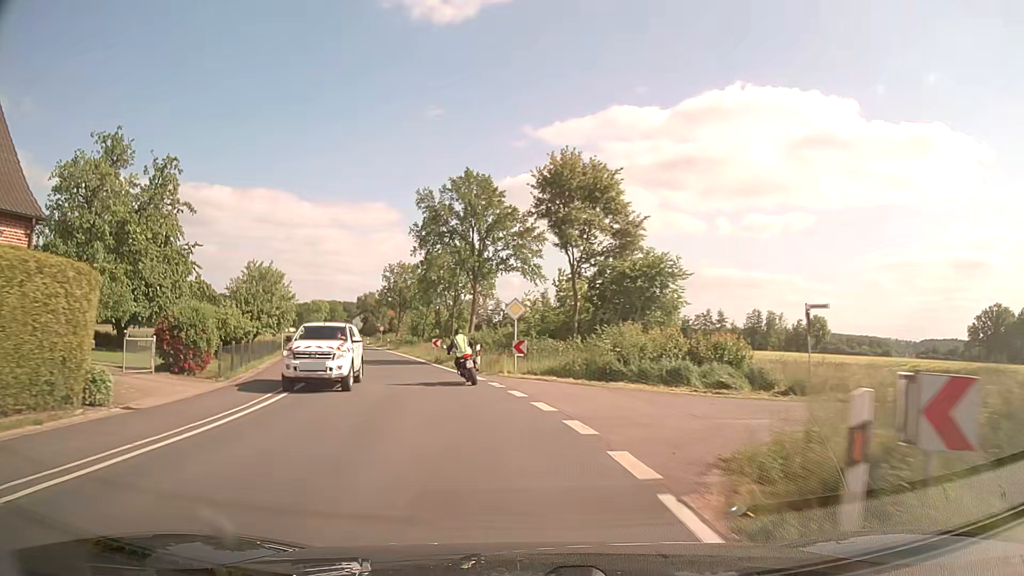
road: secondary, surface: asphalt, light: Day
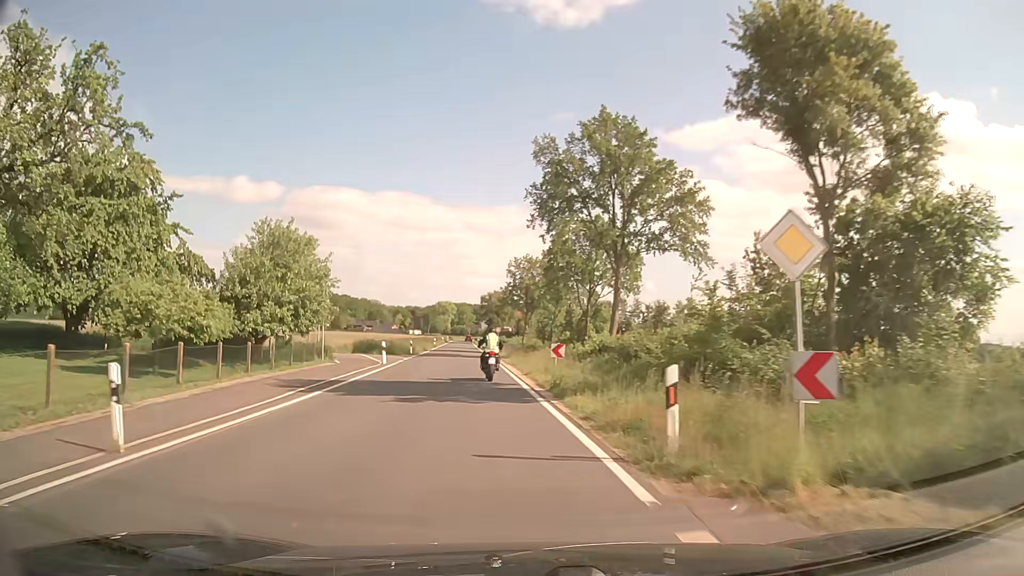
(-1.7, +18.3) m; -11°
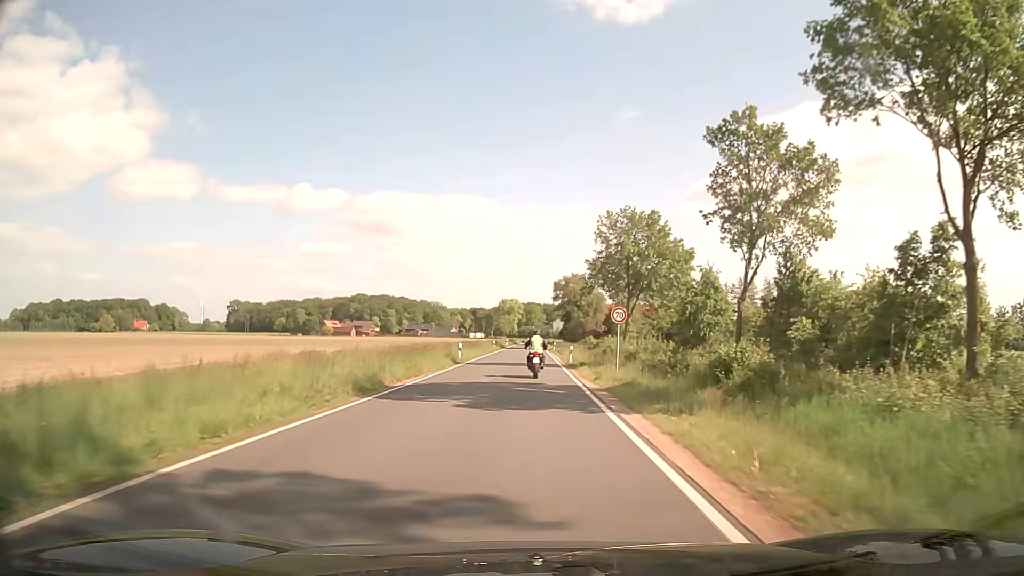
(-4.7, +48.8) m; -7°
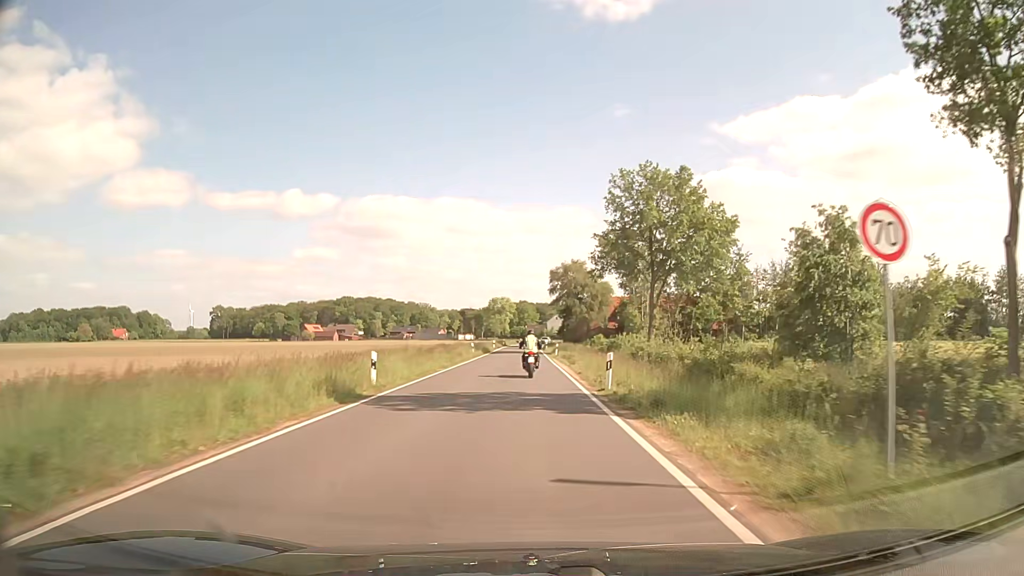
(+0.1, +20.9) m; 0°
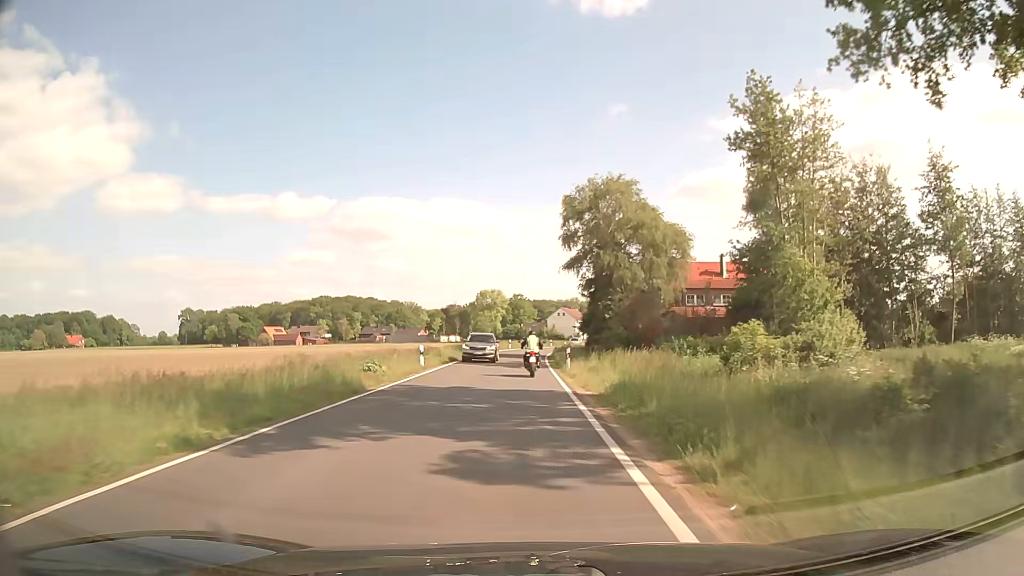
(+0.5, +52.8) m; 0°
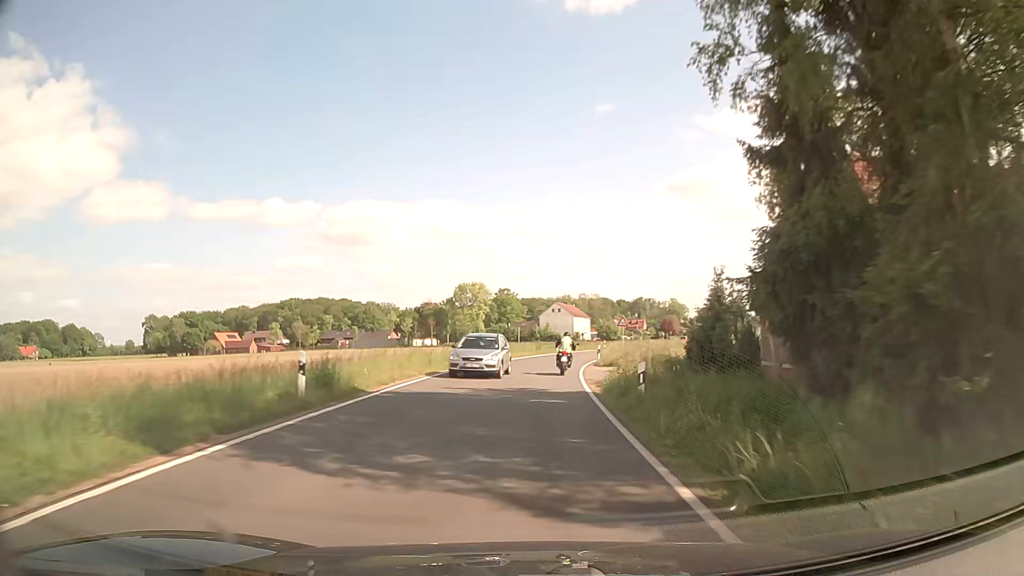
(-0.3, +41.2) m; +1°
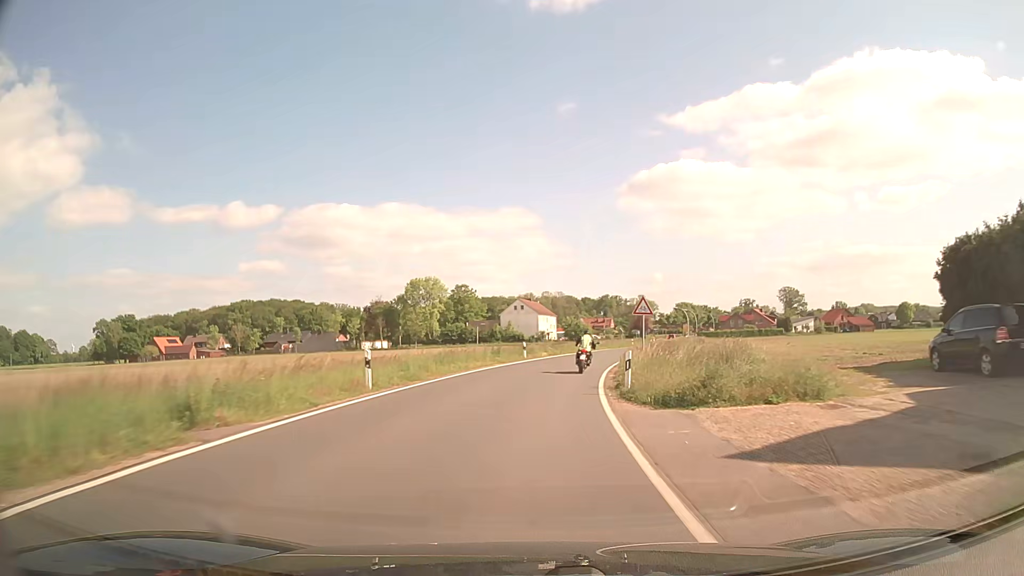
(+0.5, +20.8) m; +3°
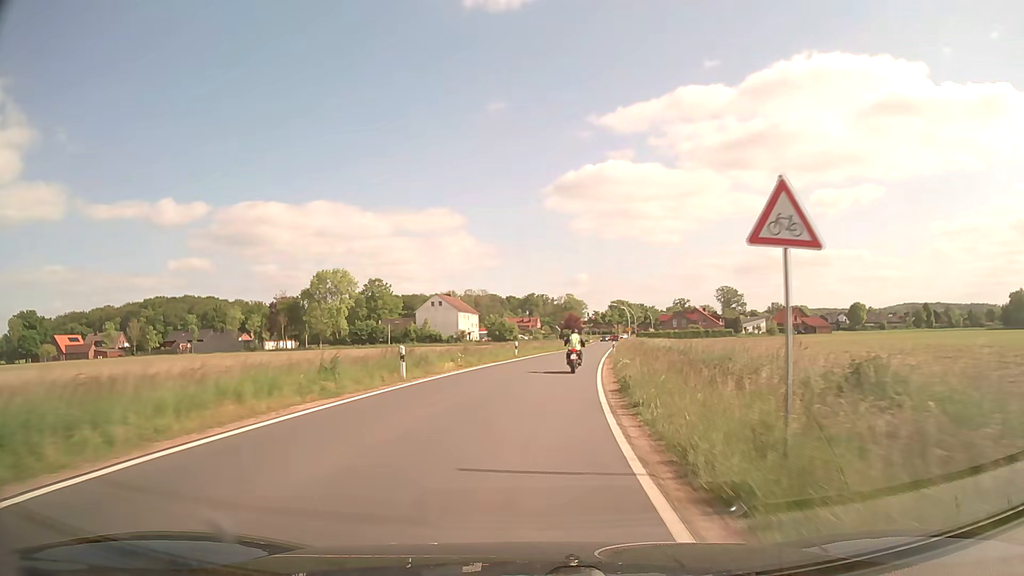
(+1.3, +20.7) m; +7°
(0, +10) (+1, +20) (+2, +30) (+3, +40) (+4, +50) (+6, +60) (+7, +70) (+9, +79) (+10, +89) (+12, +99) m
